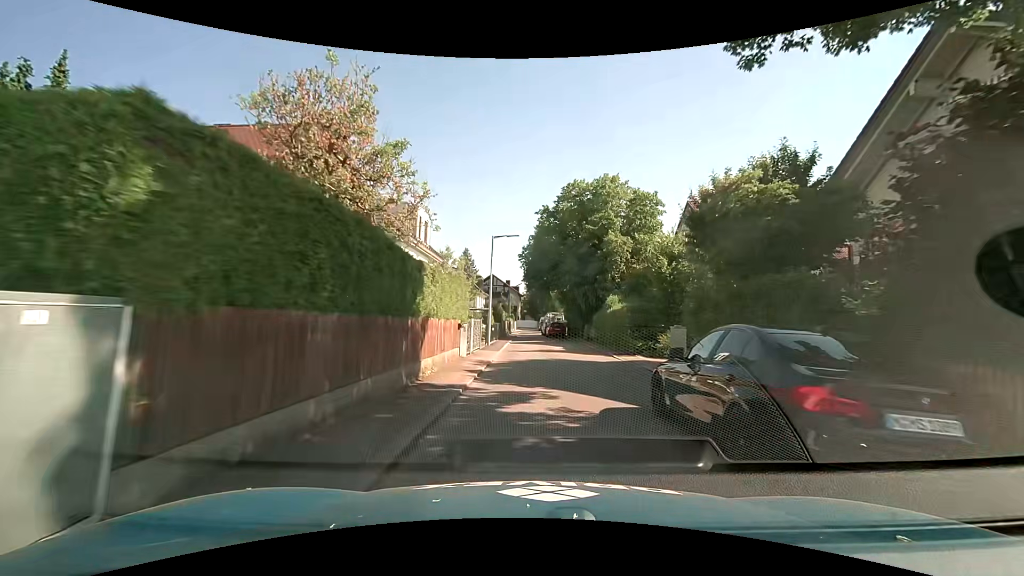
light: Day
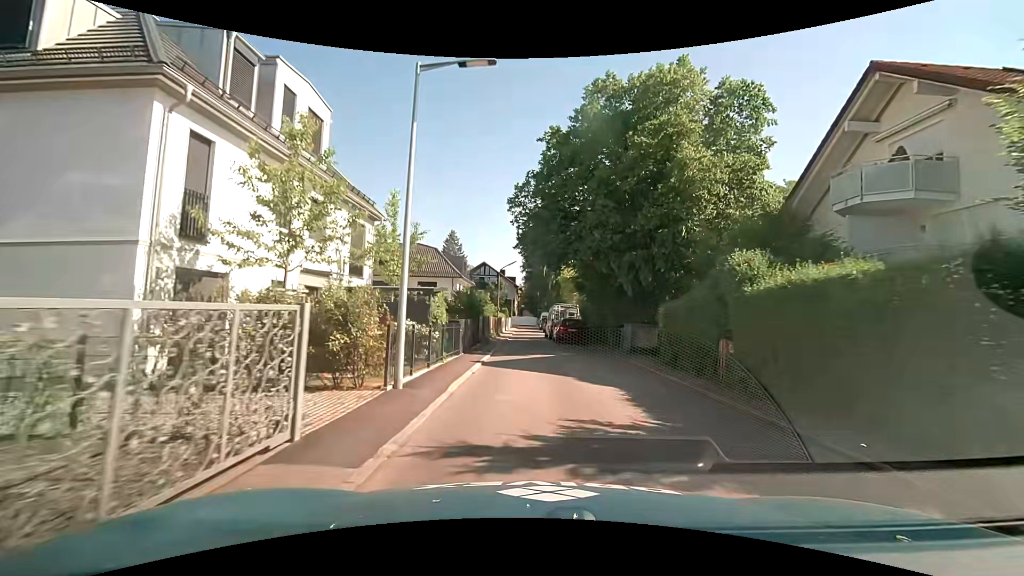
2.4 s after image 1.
(0.0, +18.7) m; 0°
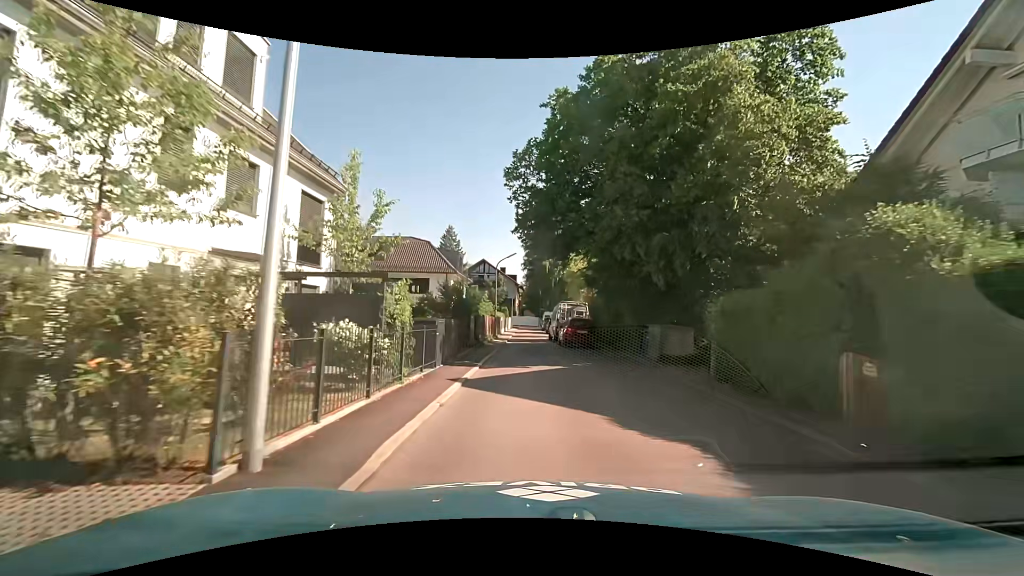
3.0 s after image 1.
(0.0, +4.8) m; -1°
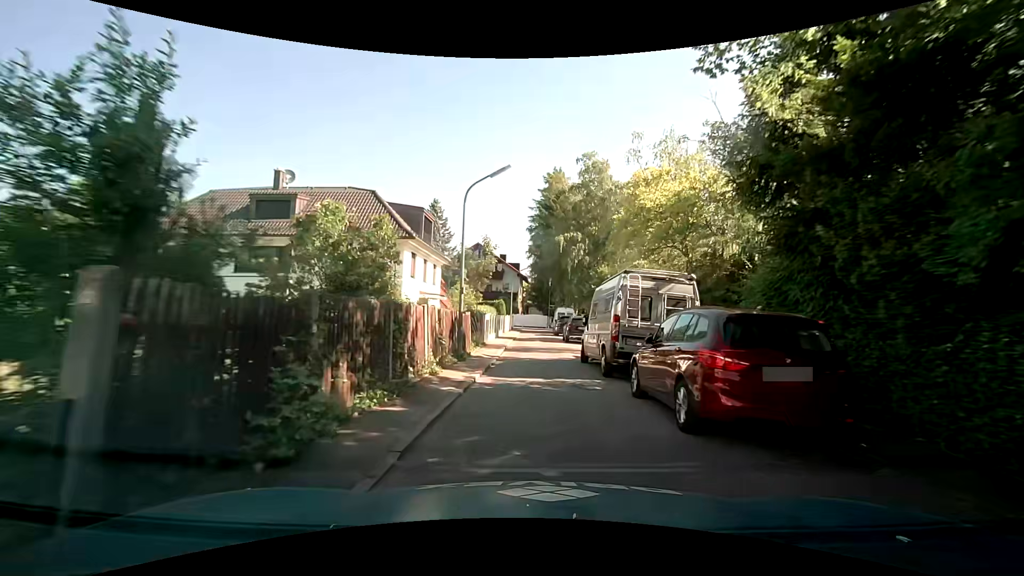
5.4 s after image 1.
(0.0, +19.6) m; -1°
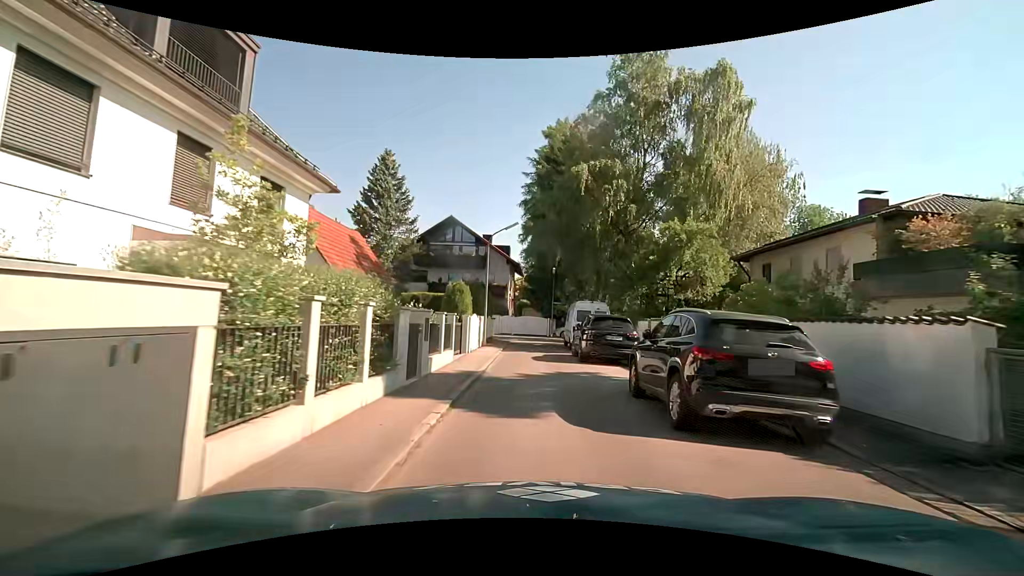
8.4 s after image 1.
(+0.4, +22.2) m; +2°
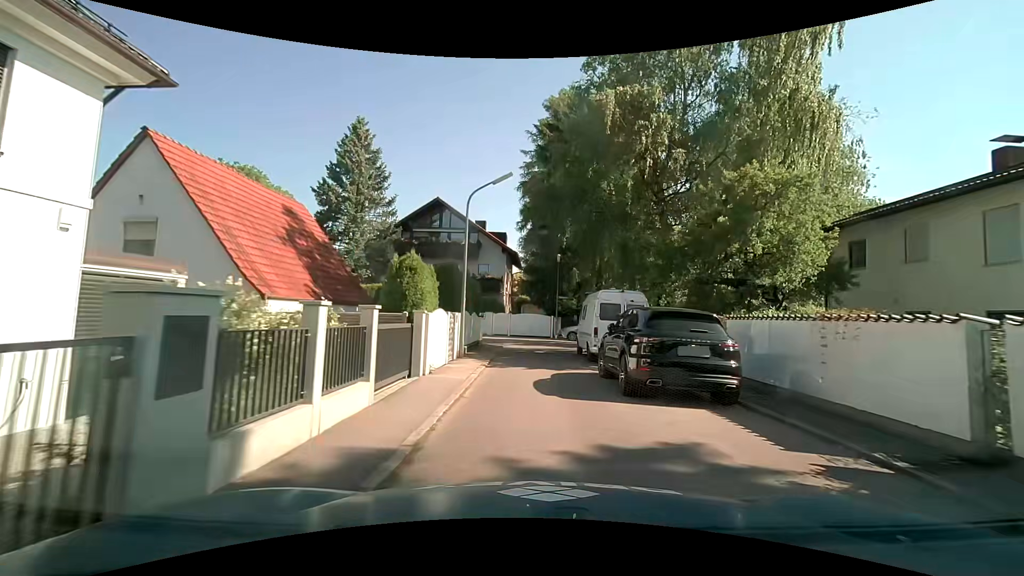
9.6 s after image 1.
(0.0, +7.8) m; -1°
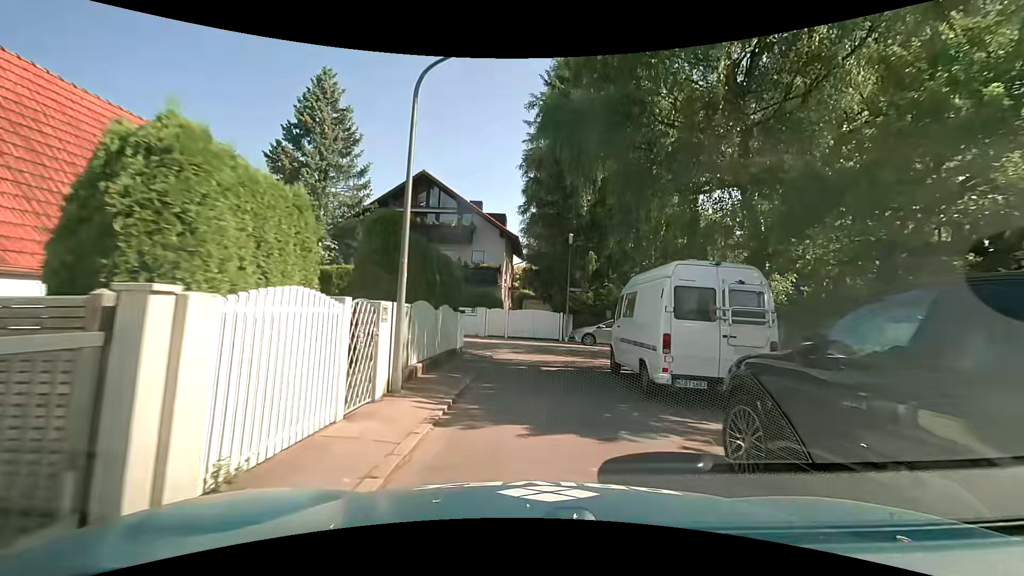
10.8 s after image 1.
(0.0, +7.8) m; 0°
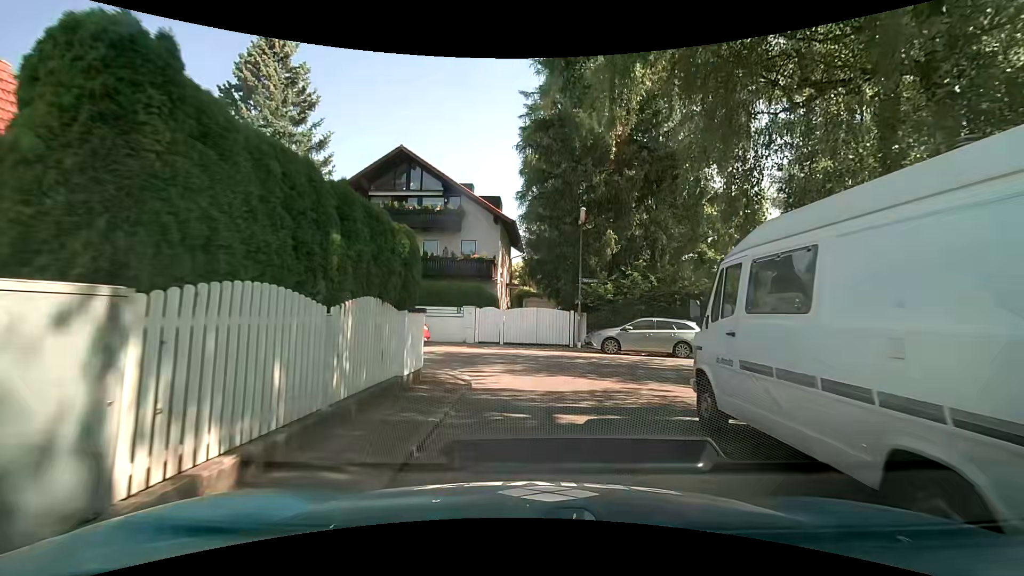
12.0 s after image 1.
(0.0, +6.2) m; -1°
